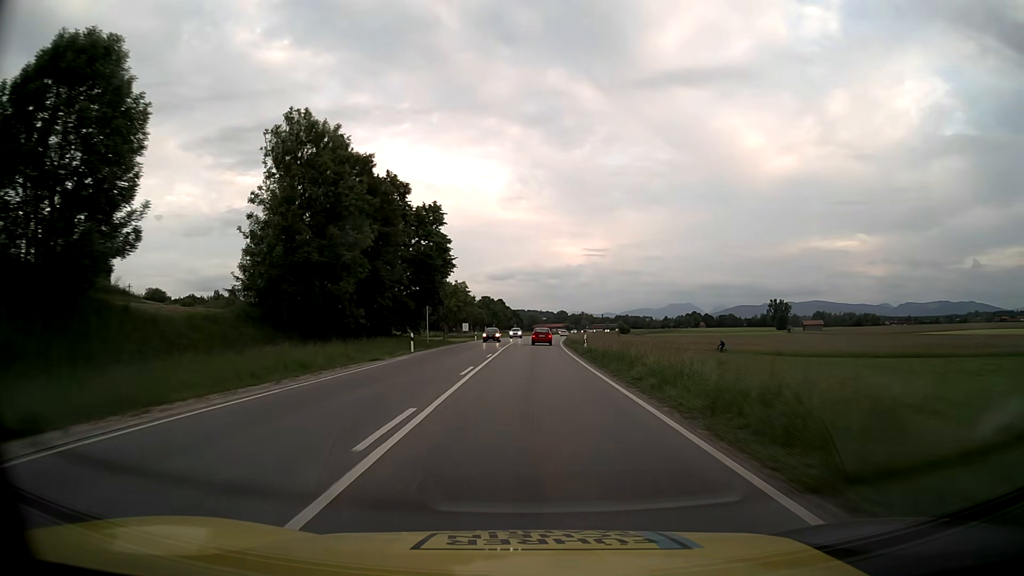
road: primary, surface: asphalt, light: Day
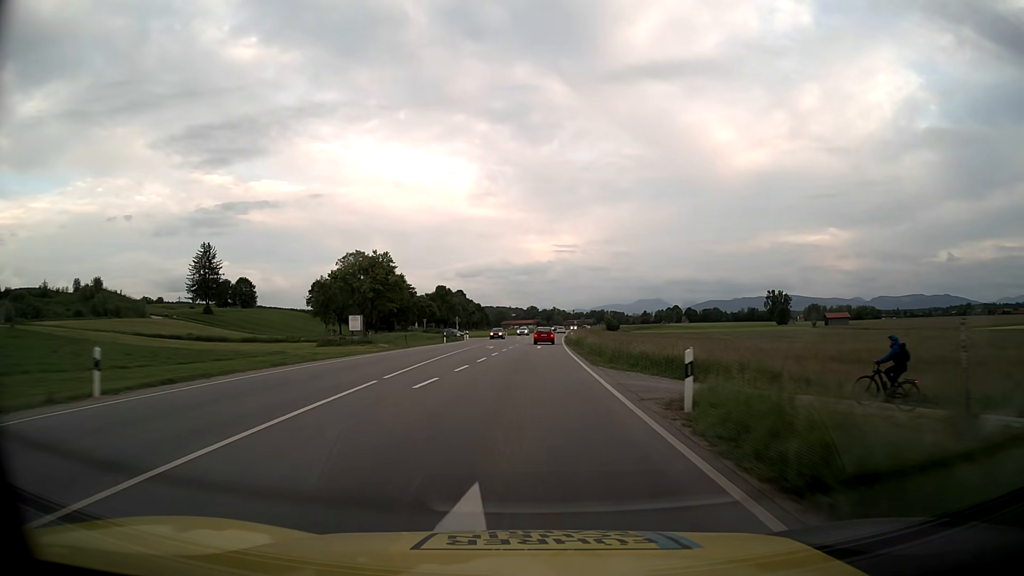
(+2.0, +72.0) m; +3°
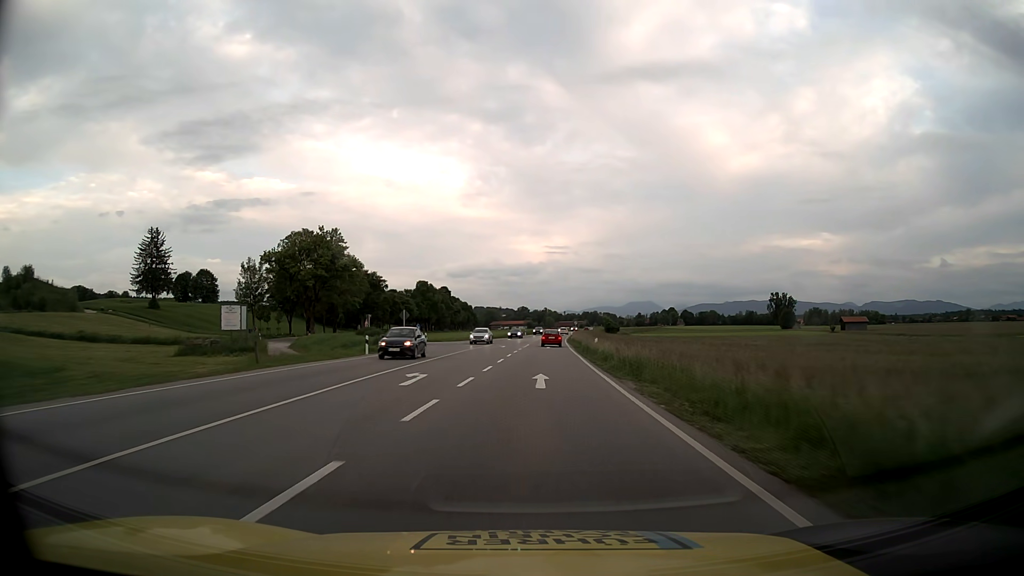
(+0.1, +29.2) m; +1°
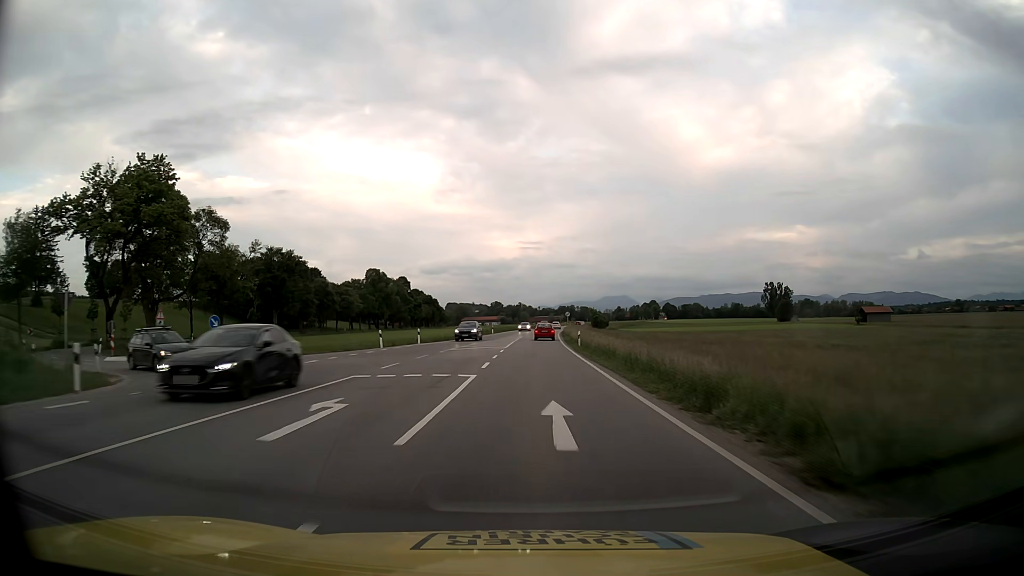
(+0.9, +44.1) m; +2°
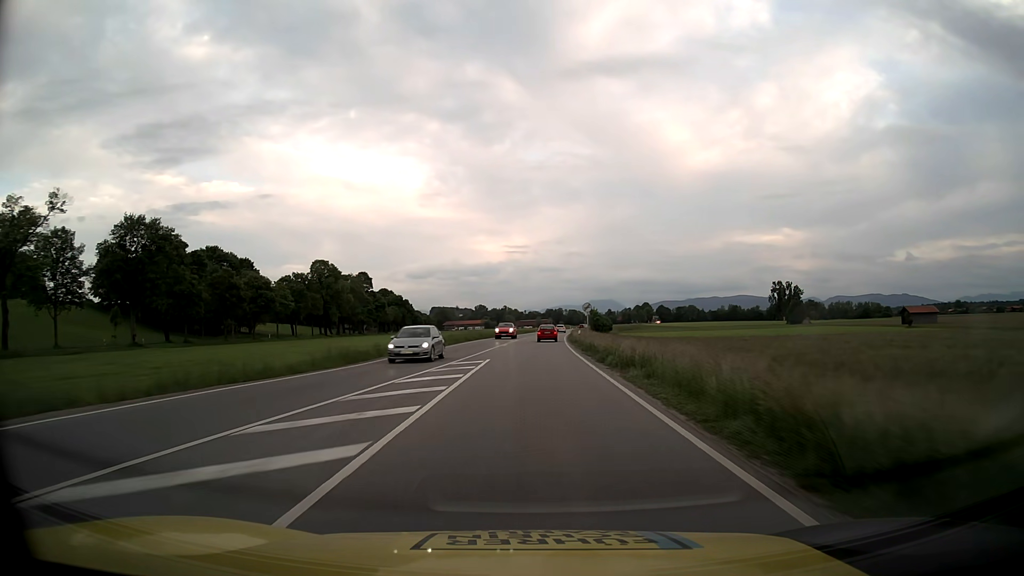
(+0.4, +44.4) m; +1°
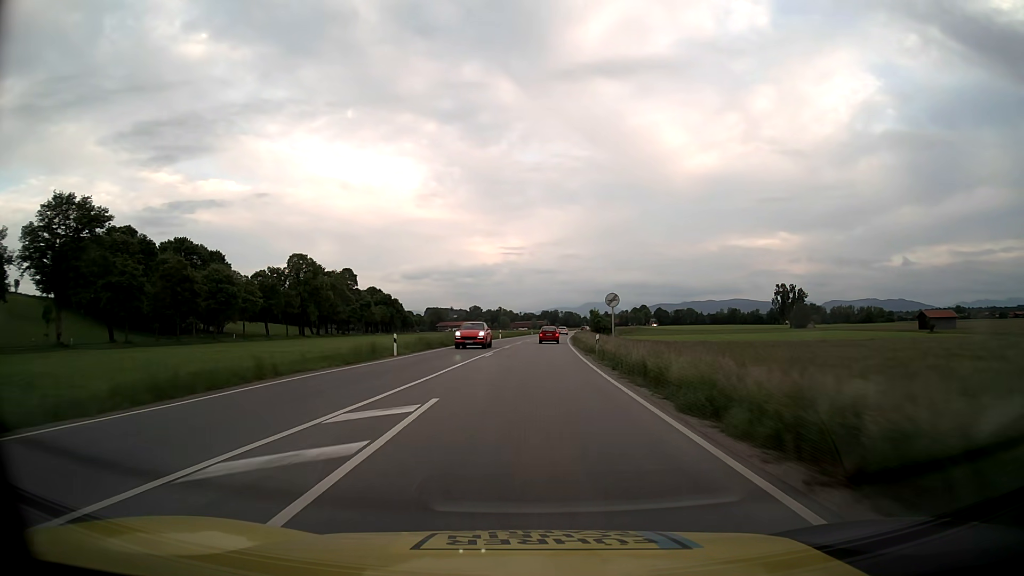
(0.0, +14.8) m; 0°
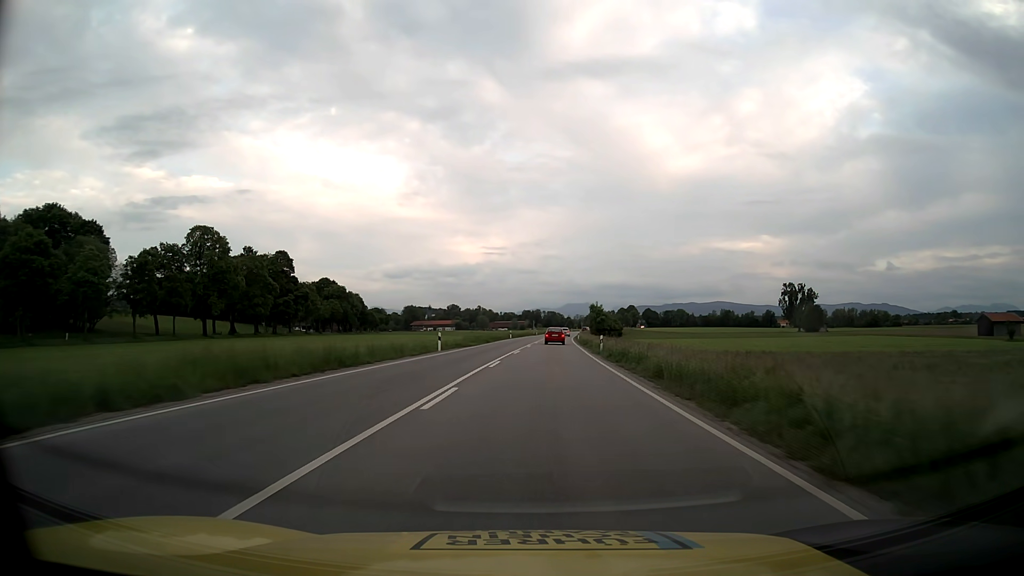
(+0.6, +44.5) m; +2°
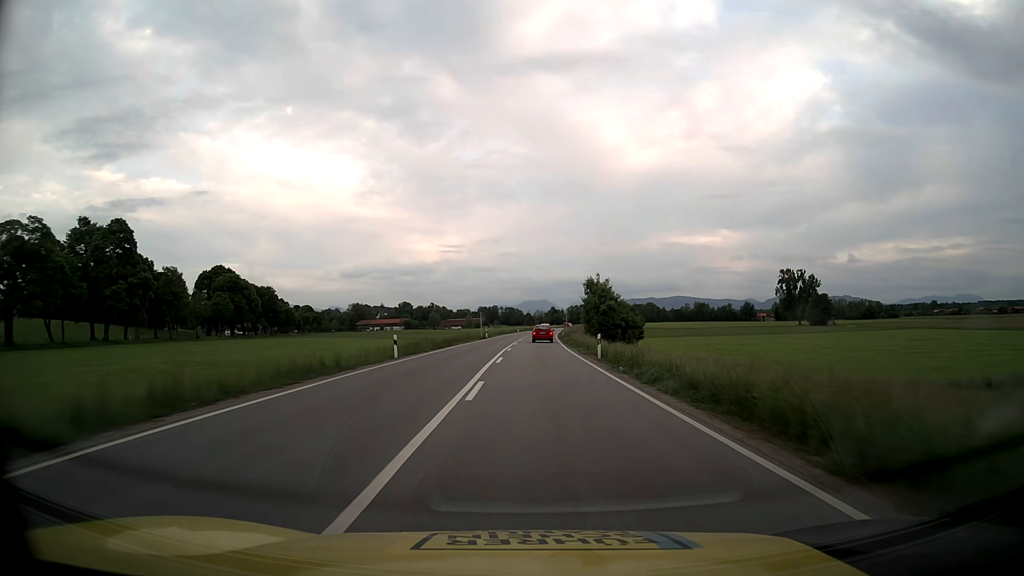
(+1.7, +58.8) m; +3°
(0, +10) (0, +20) (0, +30) (+1, +40) (+1, +50) (+1, +60) (+1, +70) (+2, +80) (+2, +90) (+3, +100) m
